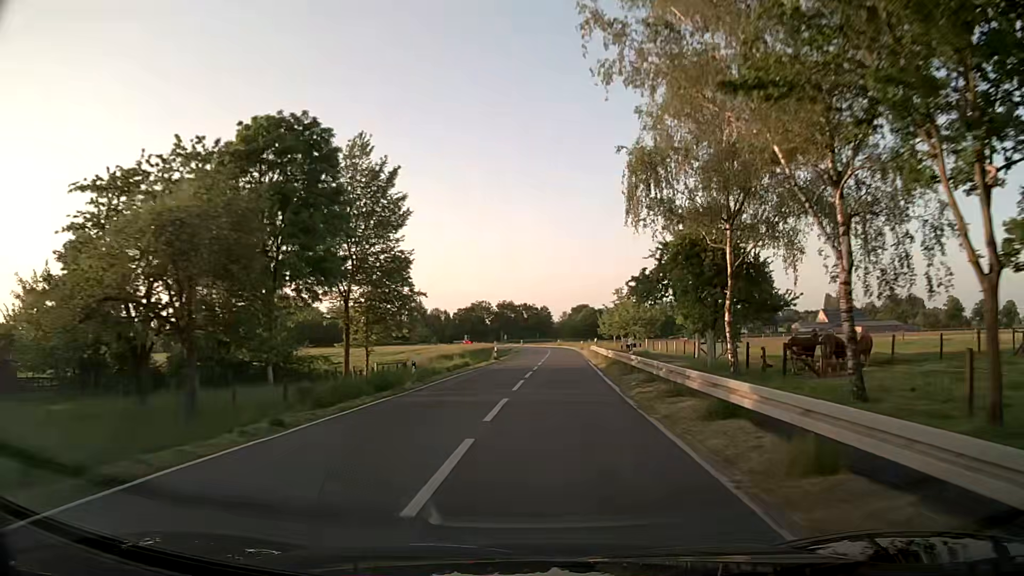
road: secondary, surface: asphalt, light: Day
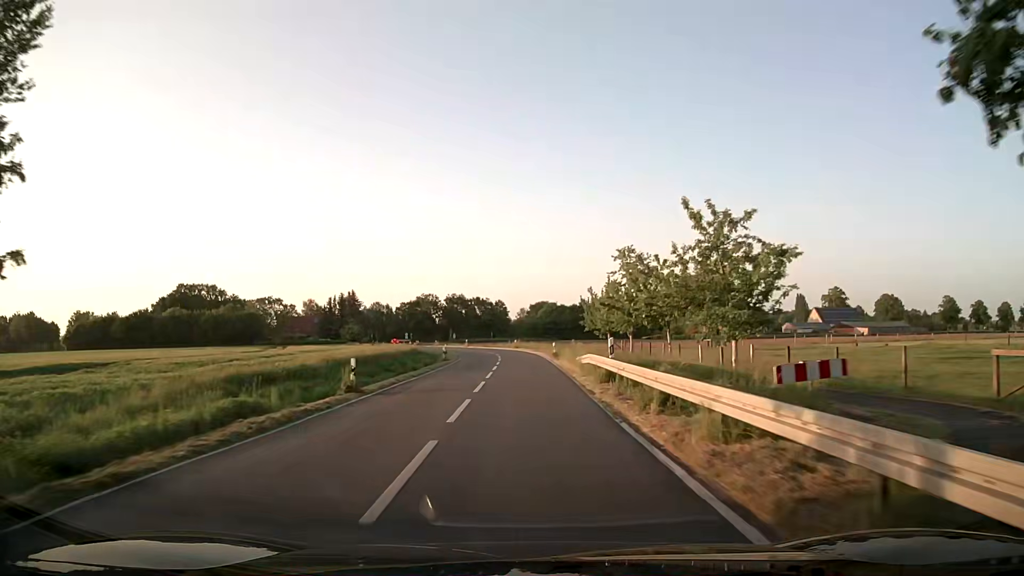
(+1.7, +30.2) m; +4°
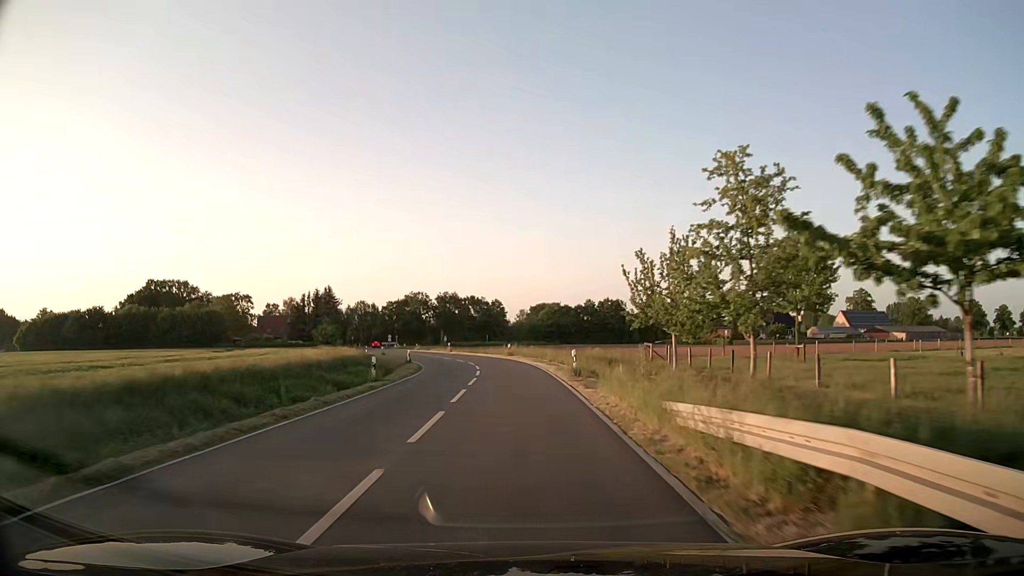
(+0.1, +20.4) m; 0°
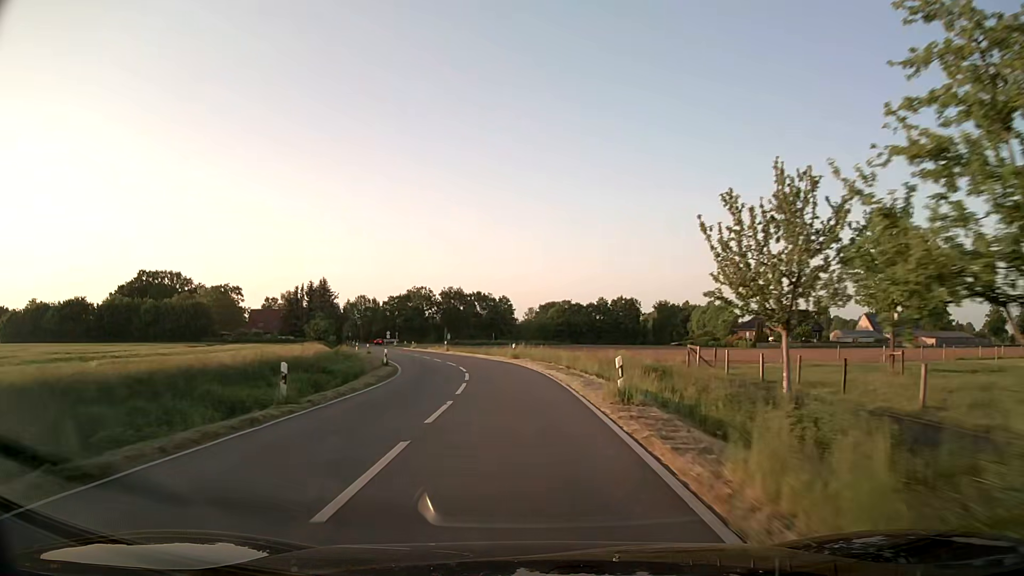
(-0.1, +10.3) m; -1°
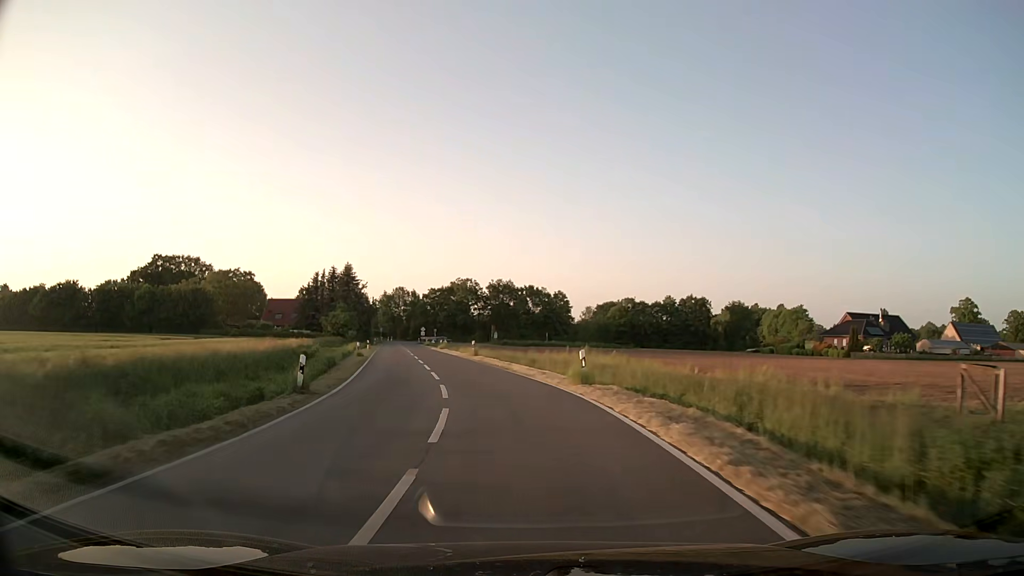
(-0.6, +20.4) m; -4°
